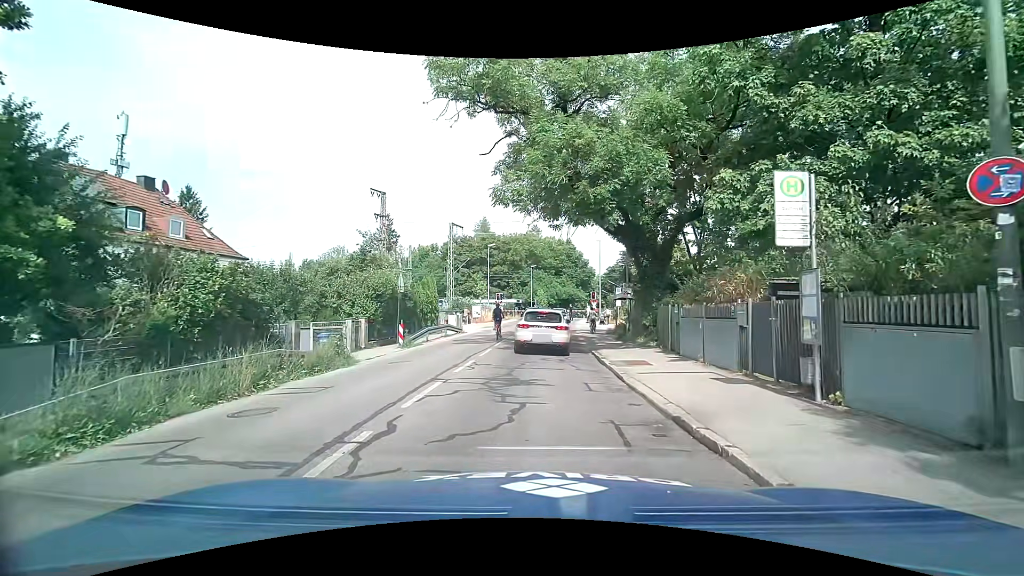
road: tertiary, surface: asphalt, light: Day
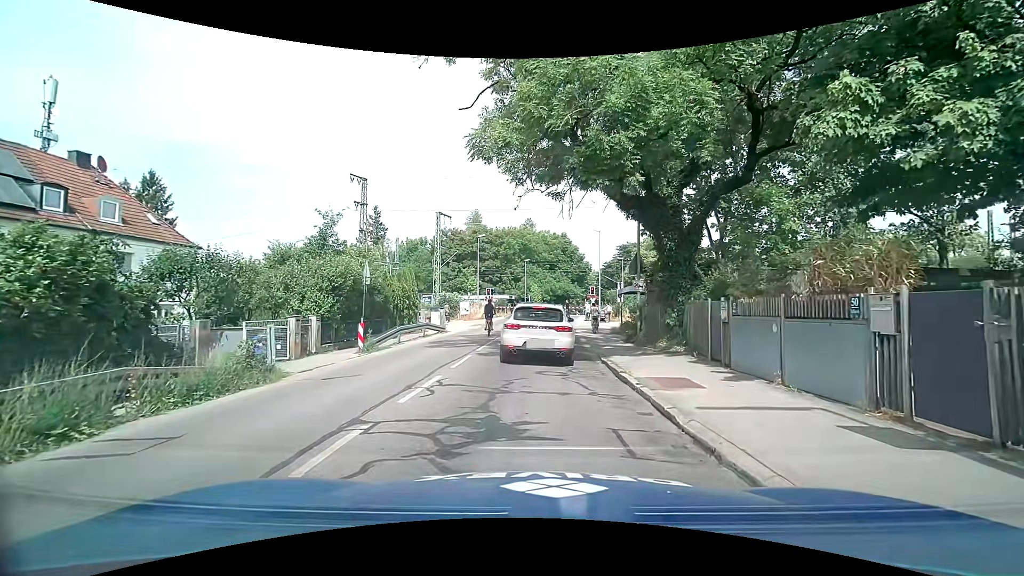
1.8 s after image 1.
(+0.2, +4.3) m; +3°
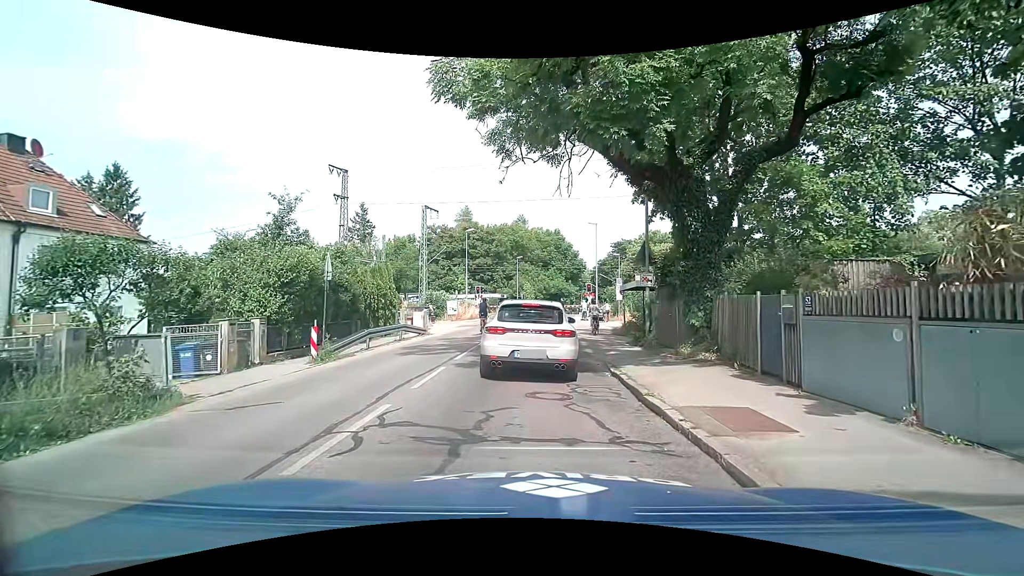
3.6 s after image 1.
(0.0, +3.1) m; +2°
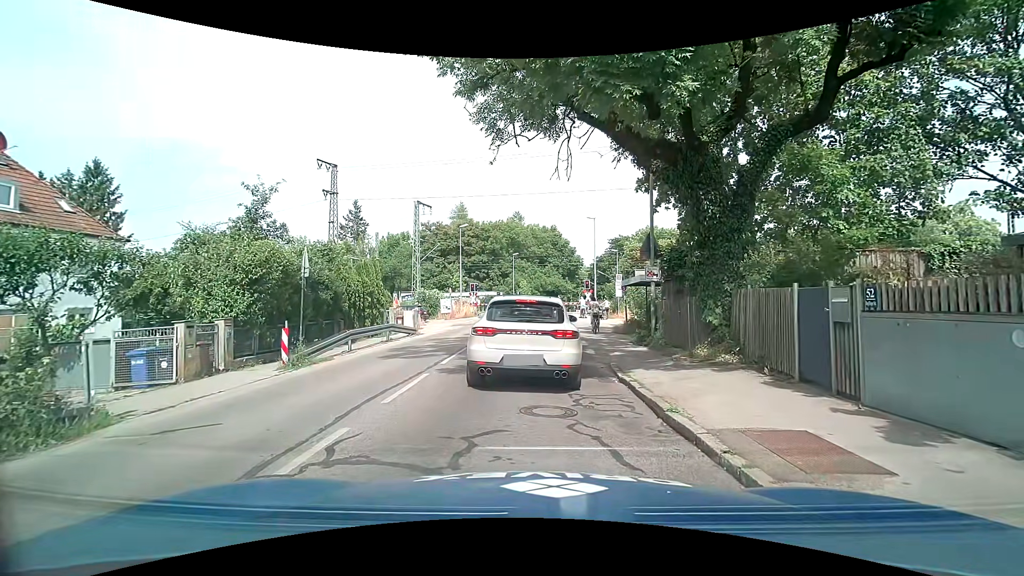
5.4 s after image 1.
(0.0, +1.4) m; 0°
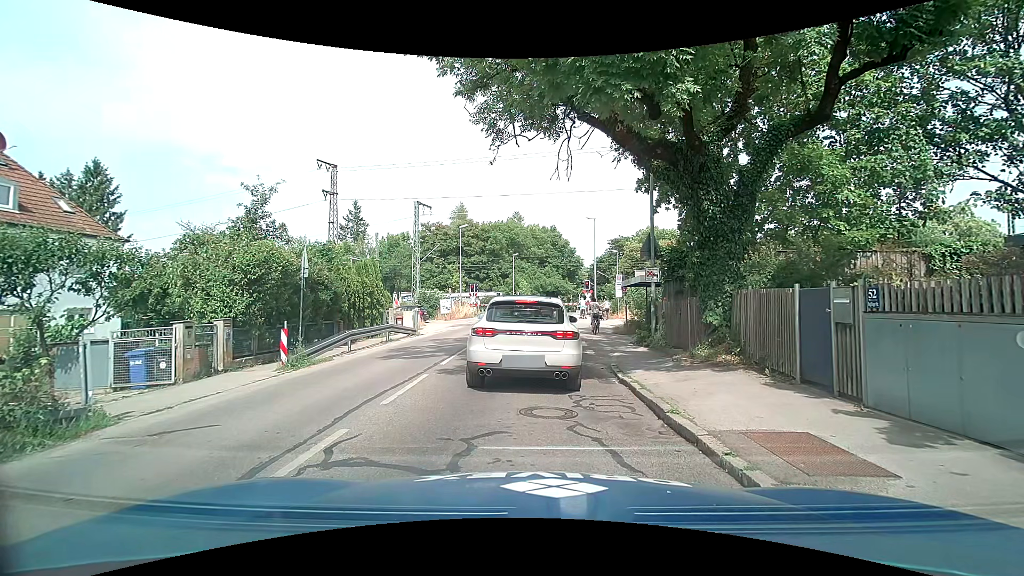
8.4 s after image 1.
(0.0, +0.1) m; 0°
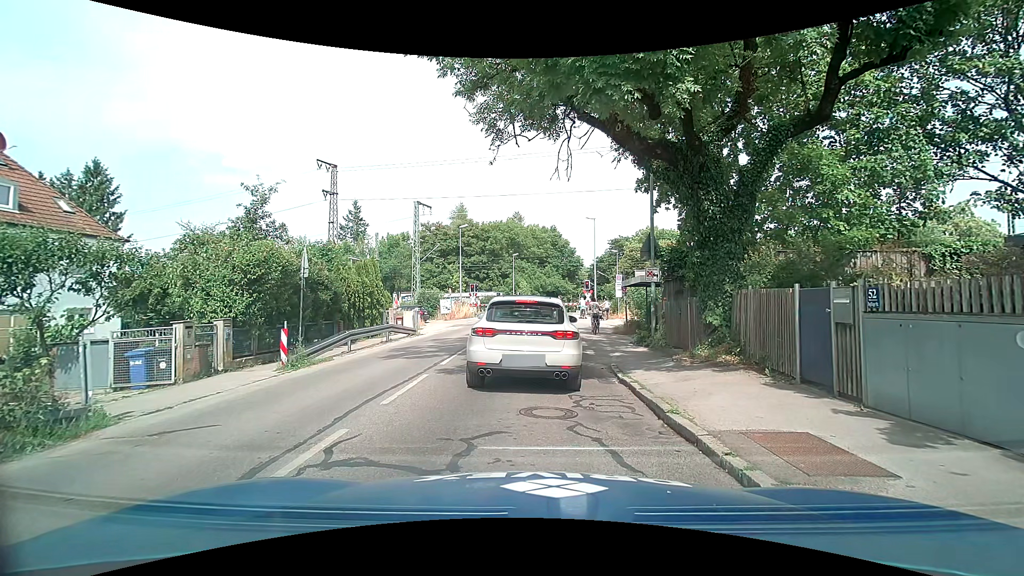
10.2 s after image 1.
(0.0, 0.0) m; 0°
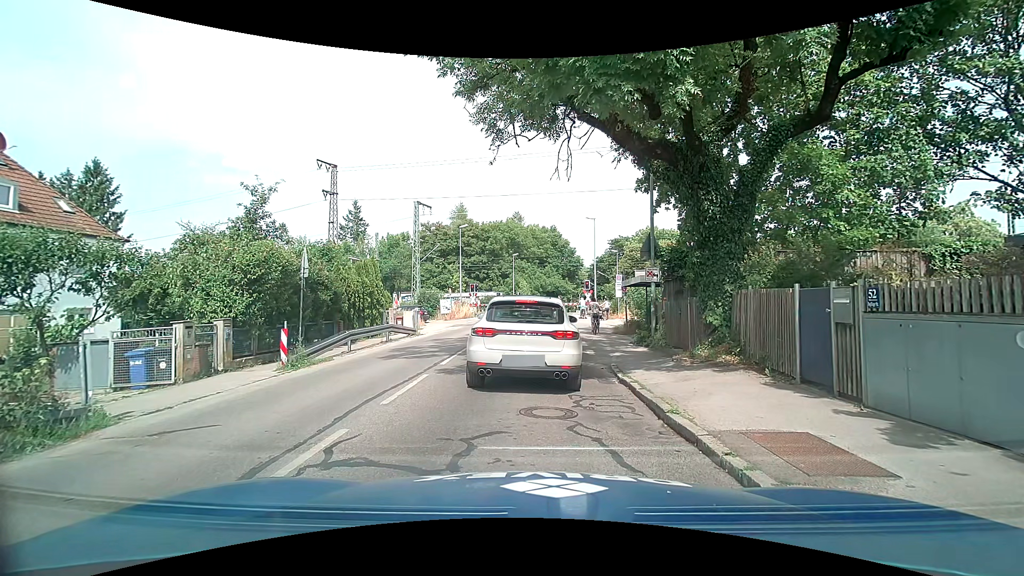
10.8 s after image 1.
(0.0, 0.0) m; 0°
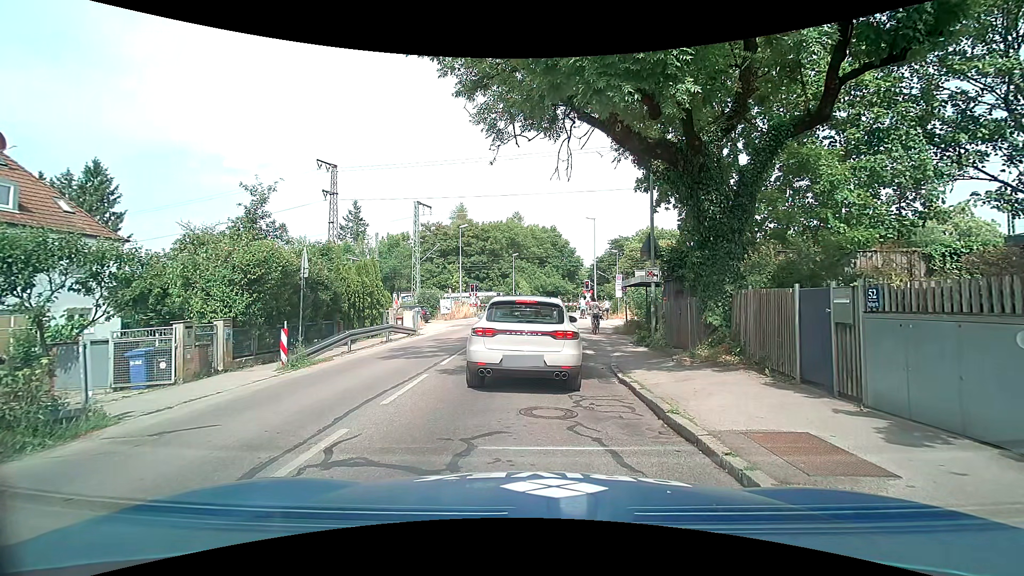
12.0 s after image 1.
(0.0, 0.0) m; 0°
